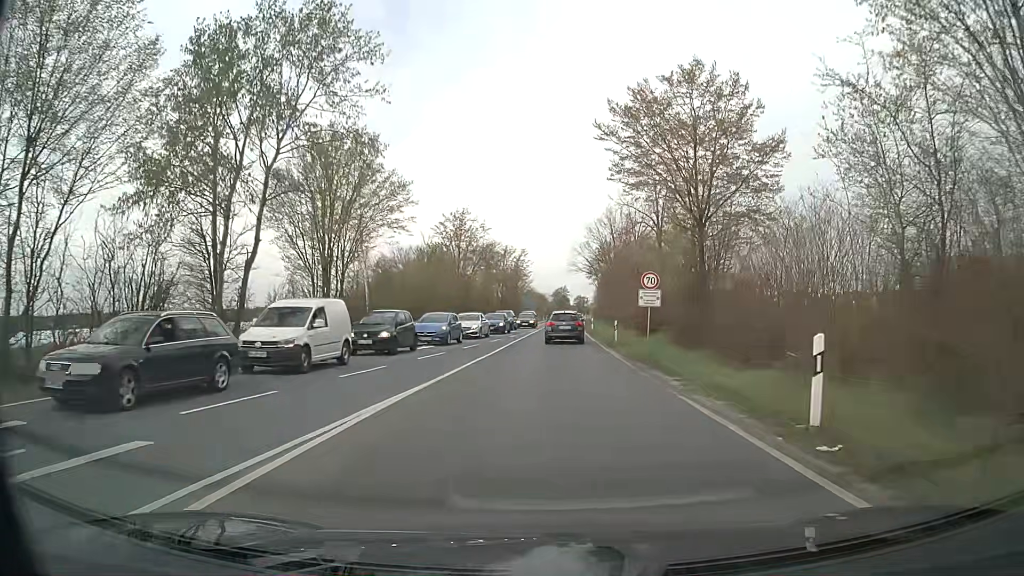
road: secondary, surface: asphalt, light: Day
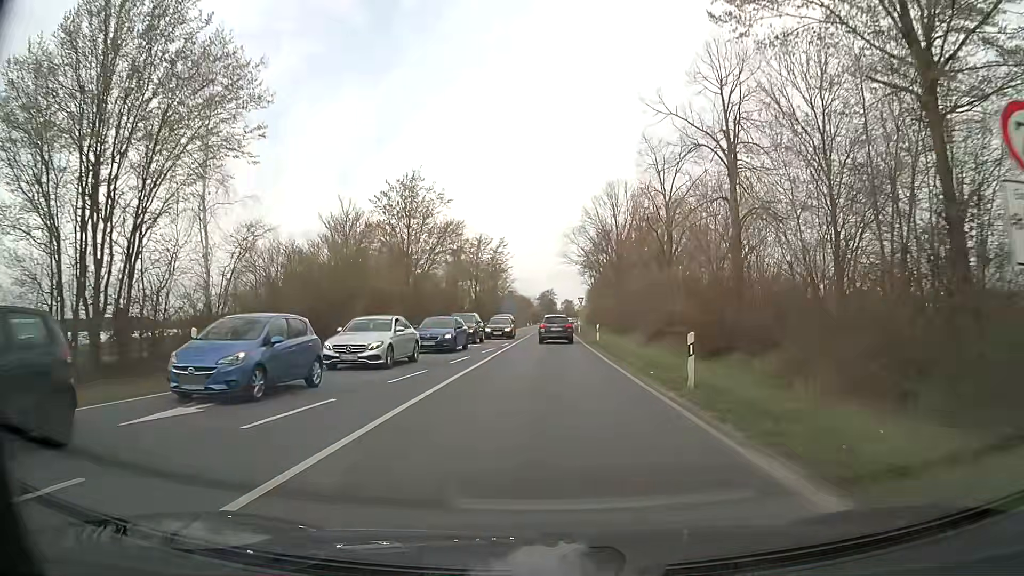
(+0.2, +19.4) m; +1°
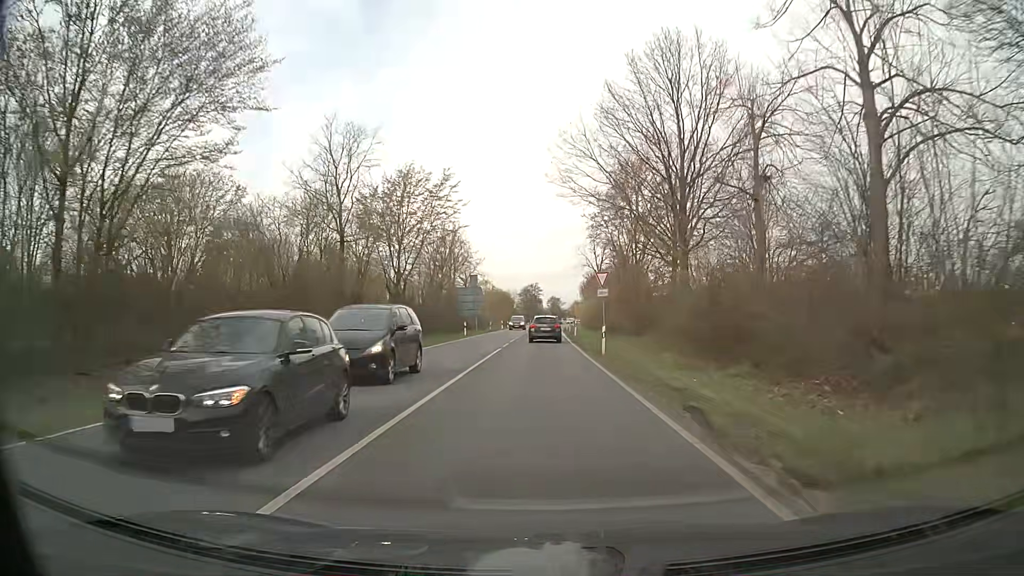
(+0.4, +37.3) m; +1°
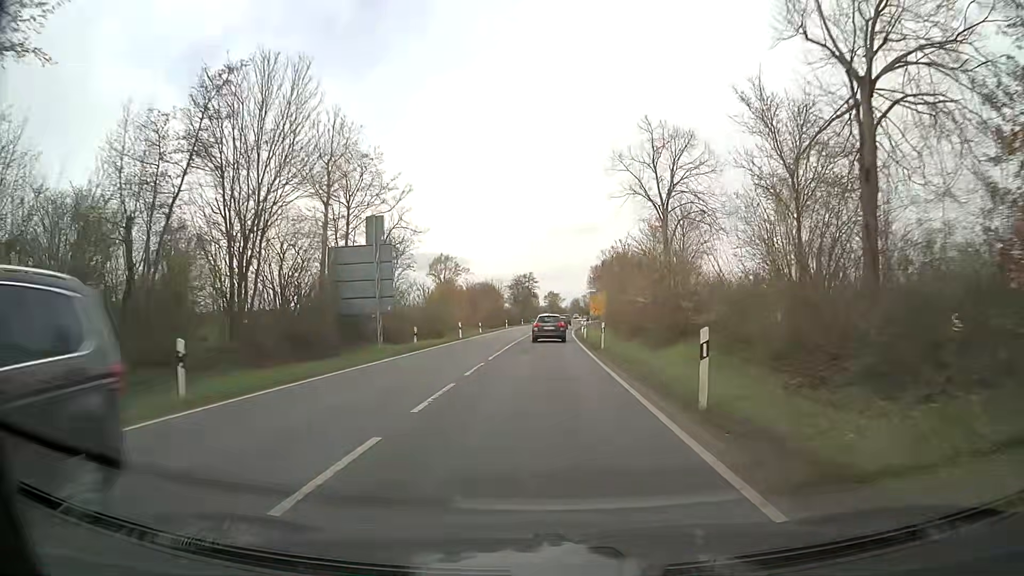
(+0.1, +40.6) m; 0°
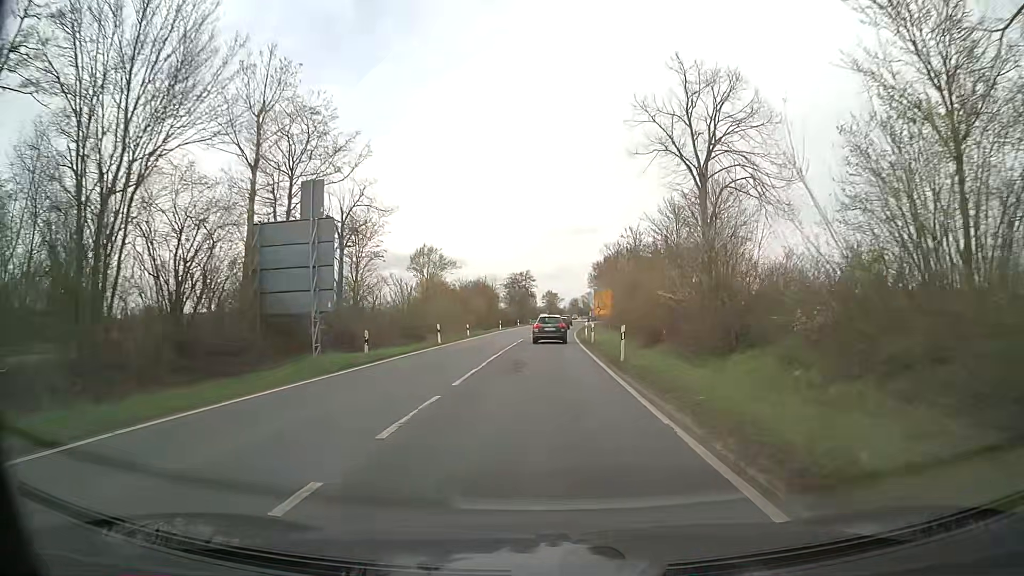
(0.0, +8.1) m; 0°
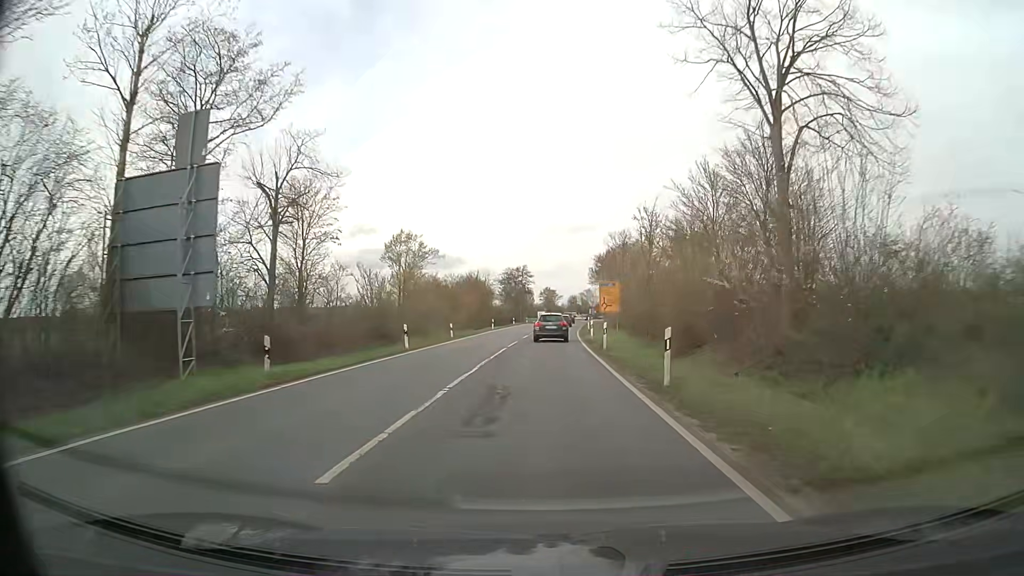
(0.0, +8.1) m; 0°
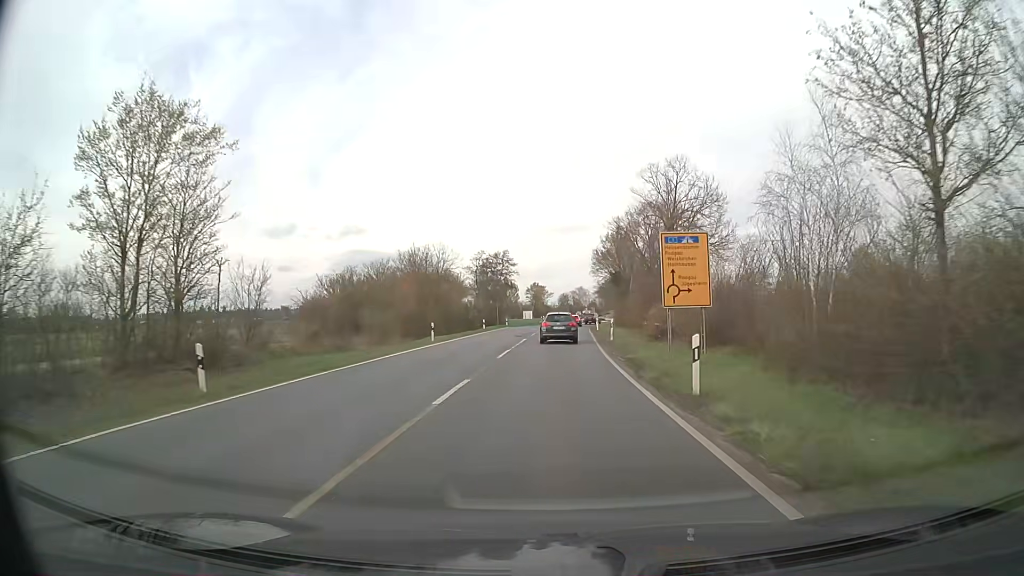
(+0.3, +31.6) m; +1°
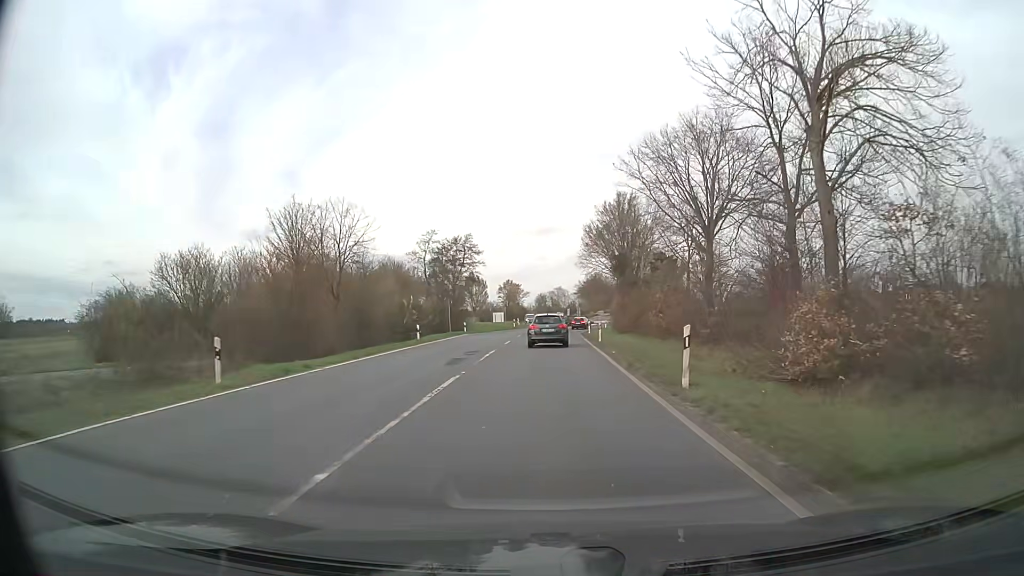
(+0.4, +23.0) m; +2°
(0, +10) (0, +20) (0, +30) (0, +40) (+1, +50) (+1, +60) (+2, +70) (+4, +80) (+7, +89) (+11, +98) m
